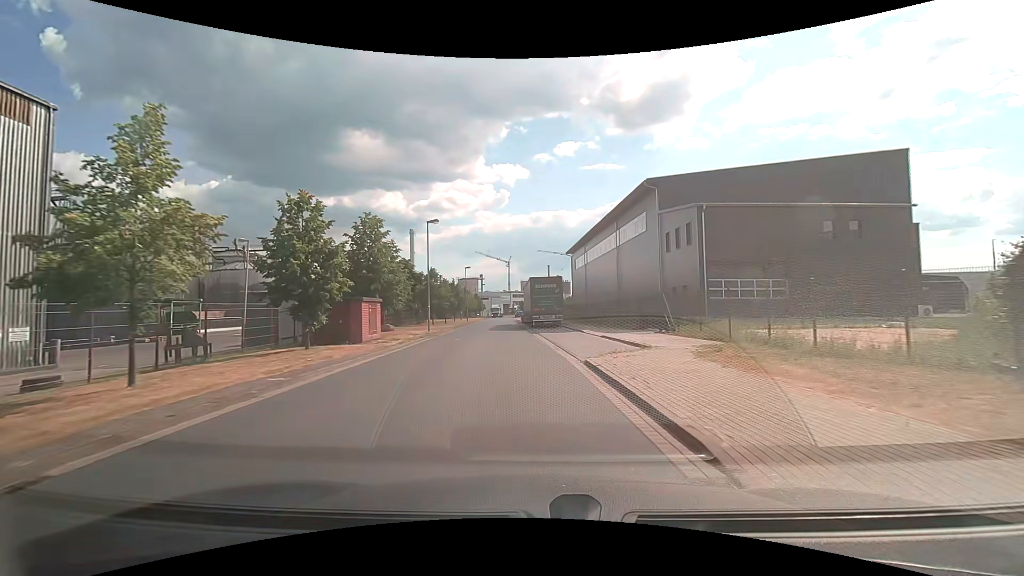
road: residential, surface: asphalt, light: Day
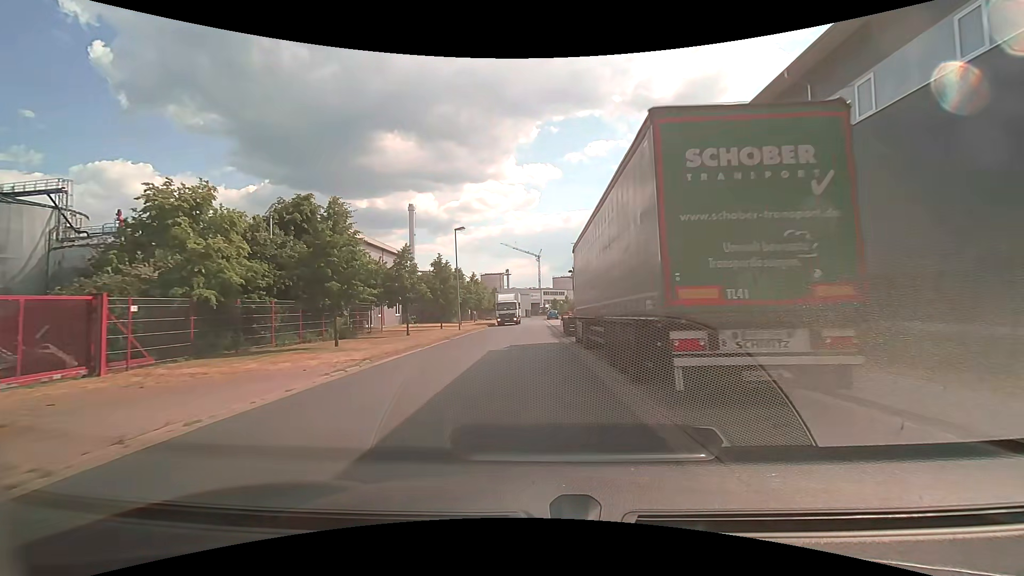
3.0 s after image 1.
(-1.4, +32.9) m; -4°
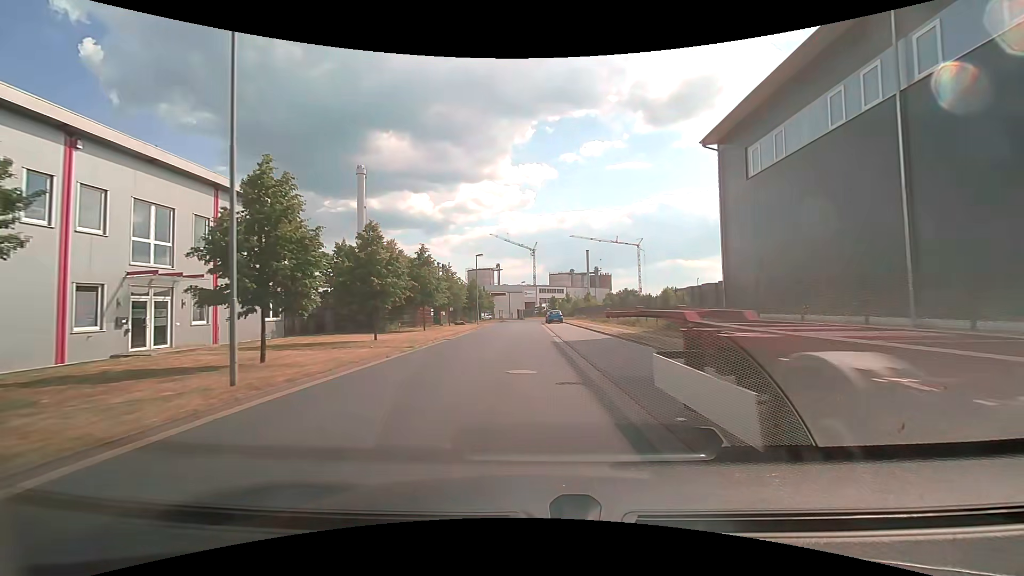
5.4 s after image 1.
(+0.2, +27.4) m; 0°
(0, +10) (0, +20) (0, +30) (0, +40) (-1, +50) (-1, +60) (-1, +70) (0, +80) (+1, +90) (+3, +100) m
